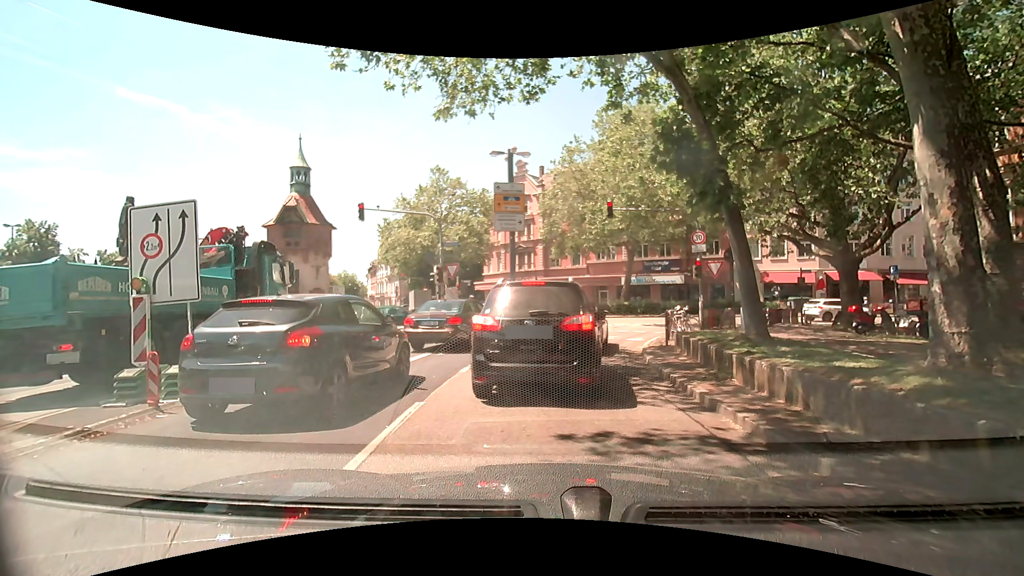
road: primary_link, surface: asphalt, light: Day
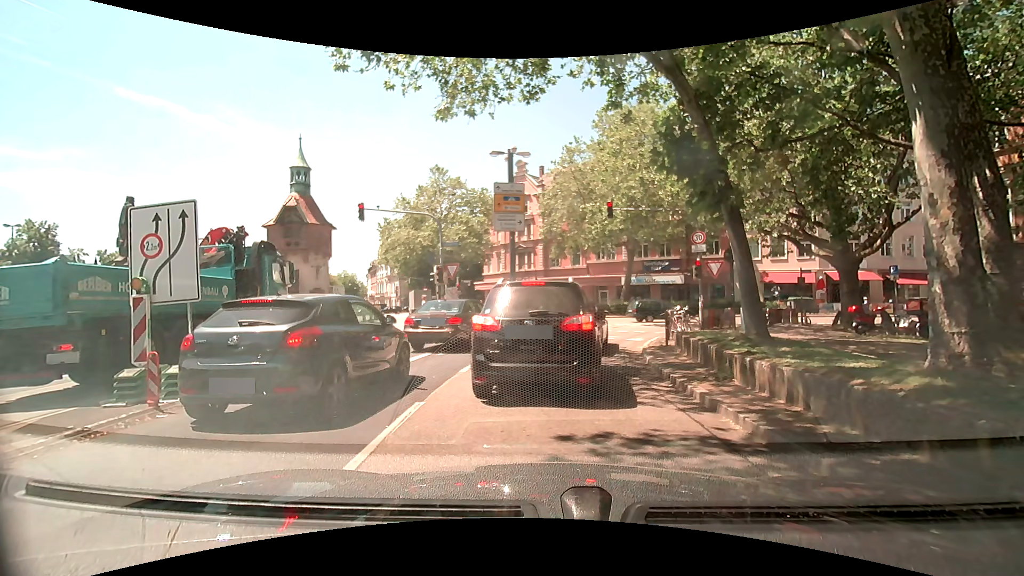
(0.0, 0.0) m; 0°
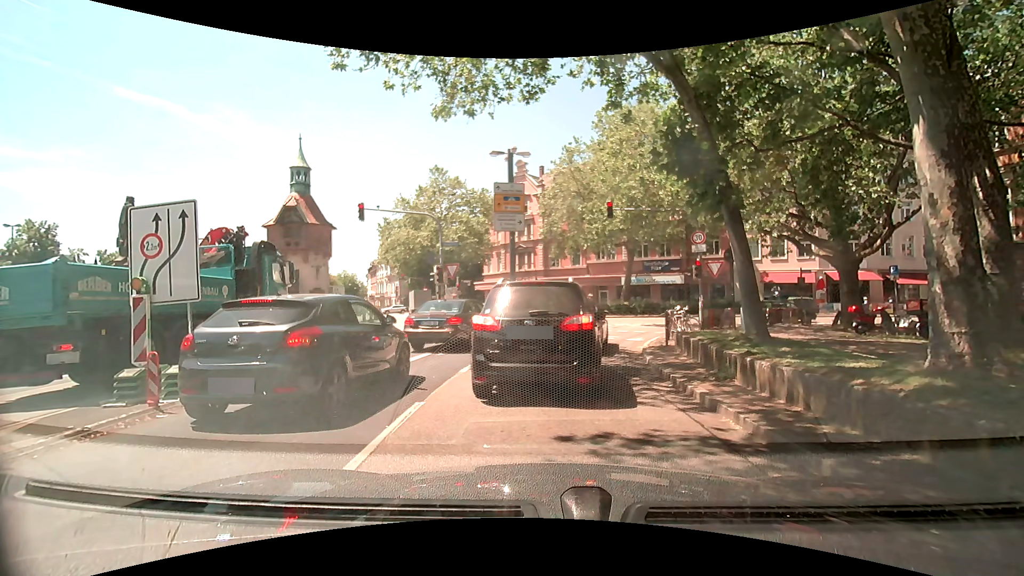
(0.0, 0.0) m; 0°
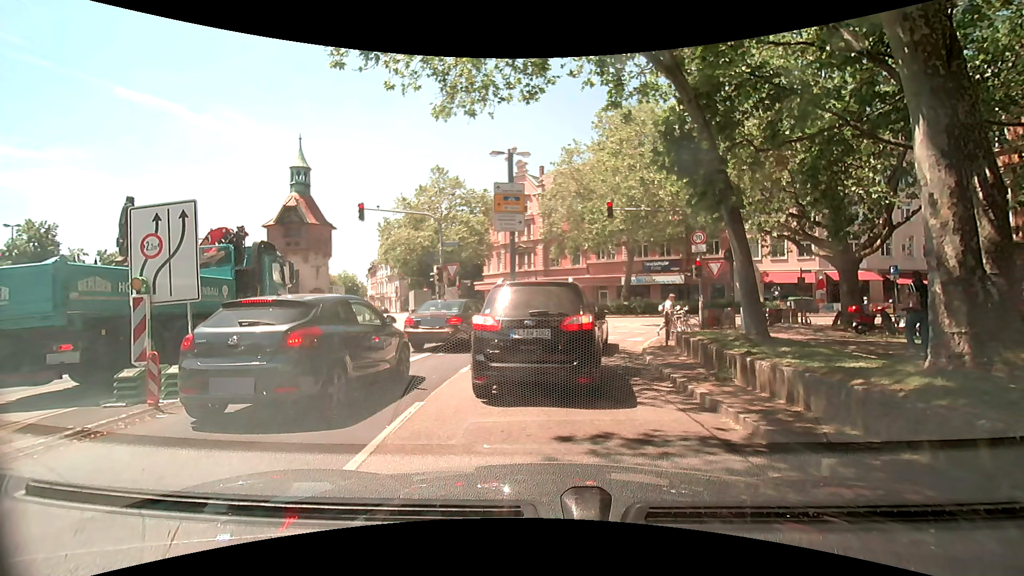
(0.0, 0.0) m; 0°
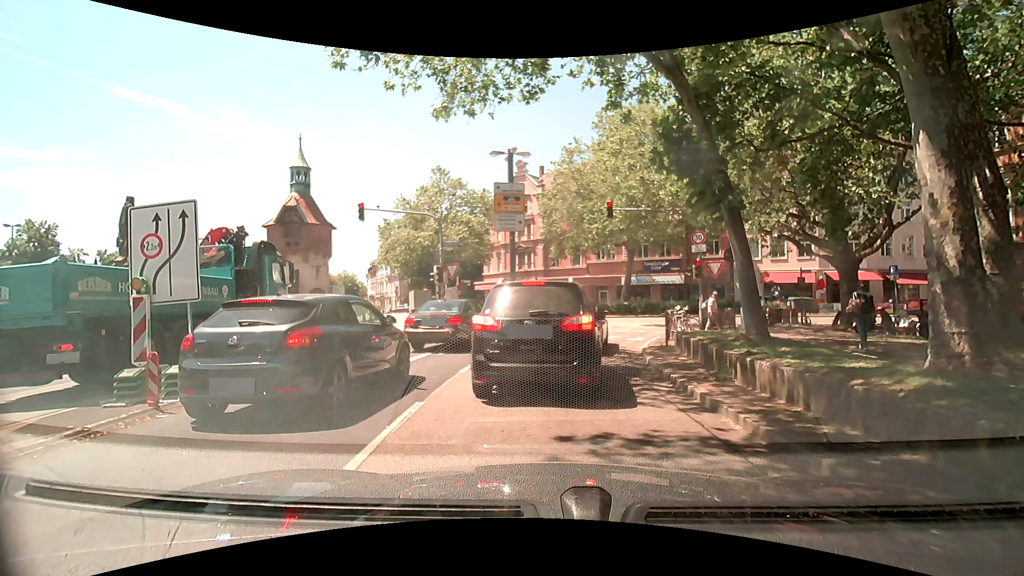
(0.0, 0.0) m; 0°
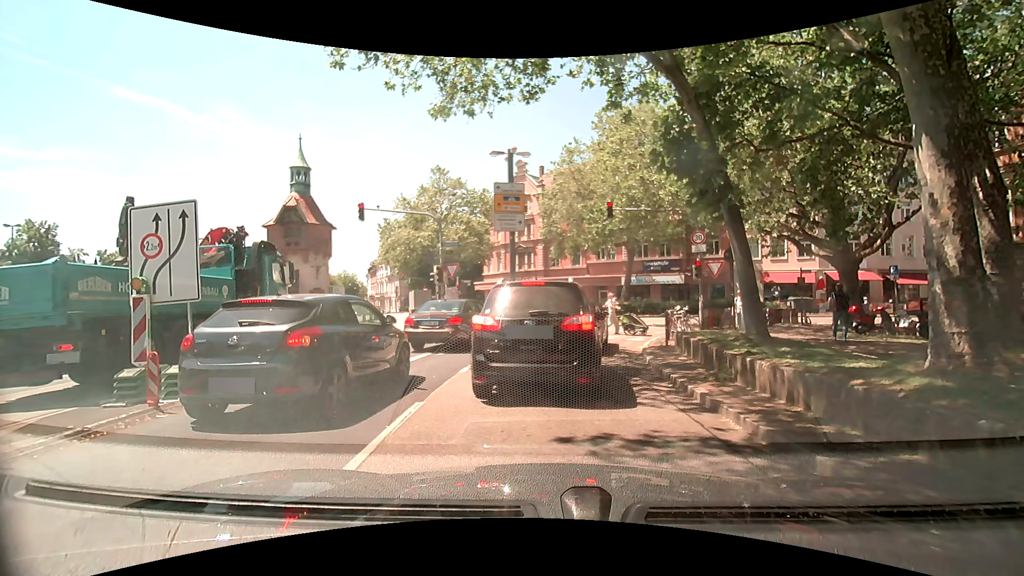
(0.0, 0.0) m; 0°
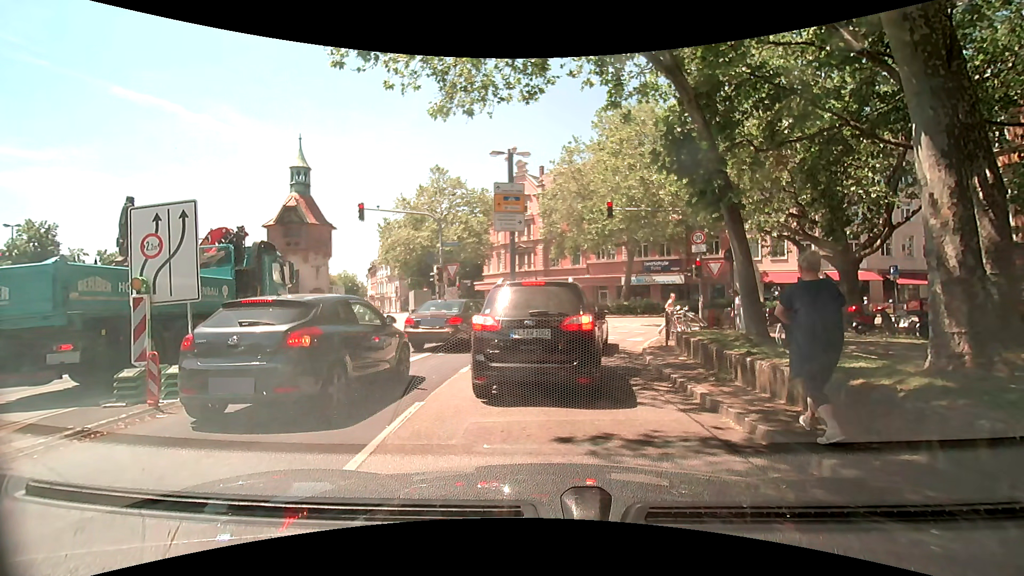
(0.0, 0.0) m; 0°
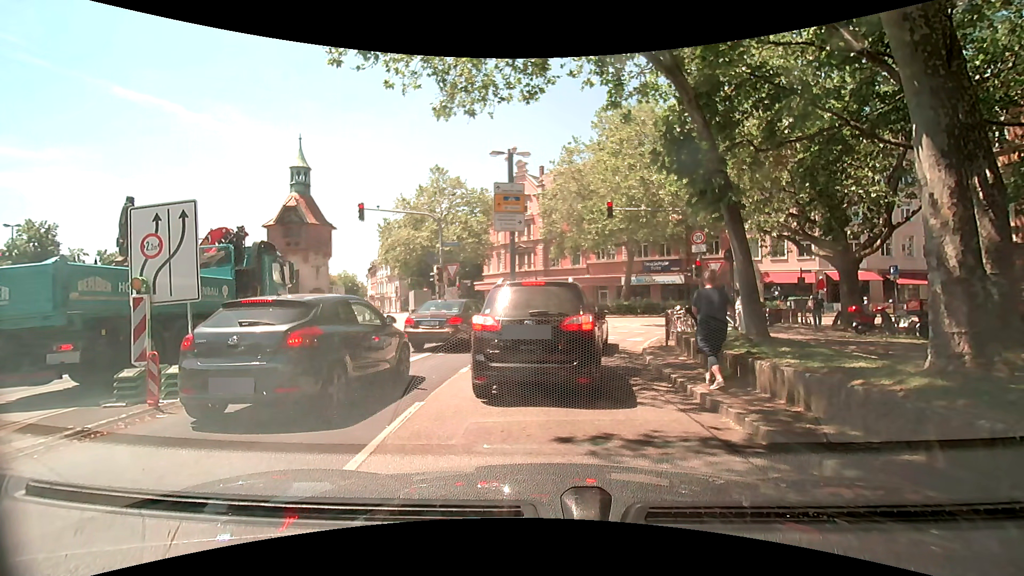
(0.0, 0.0) m; 0°
